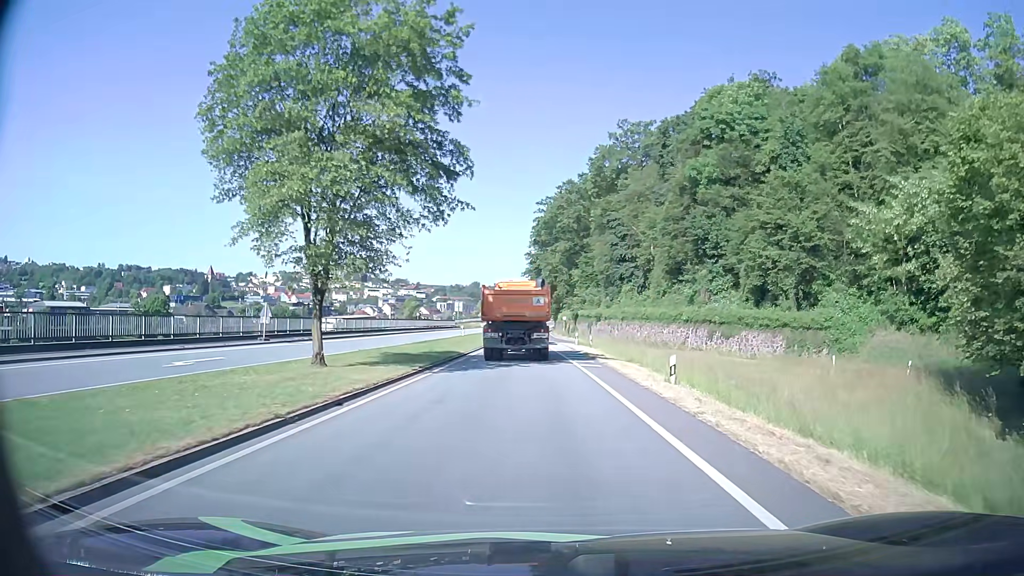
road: primary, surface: asphalt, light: Day
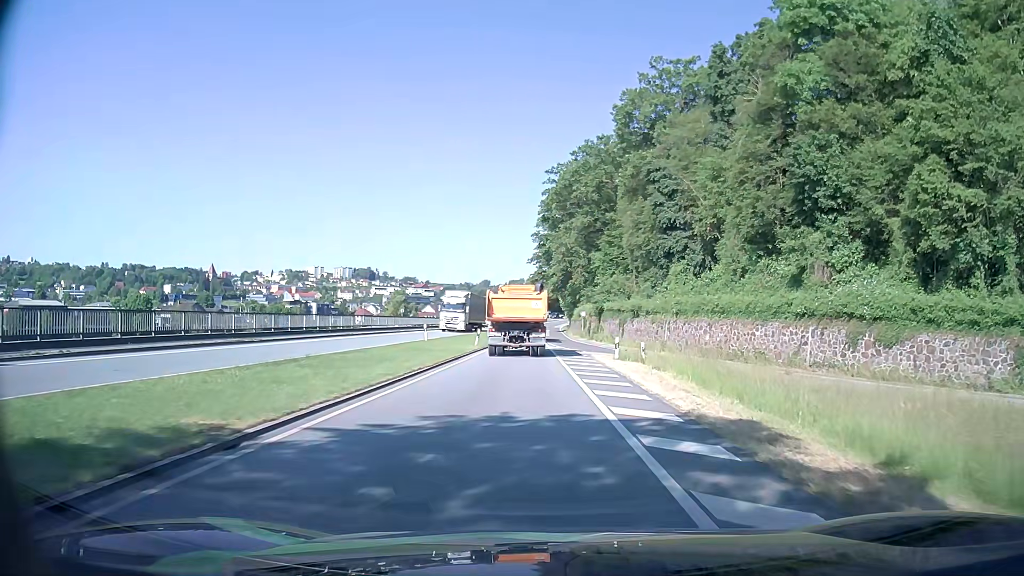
(-0.1, +24.3) m; -1°
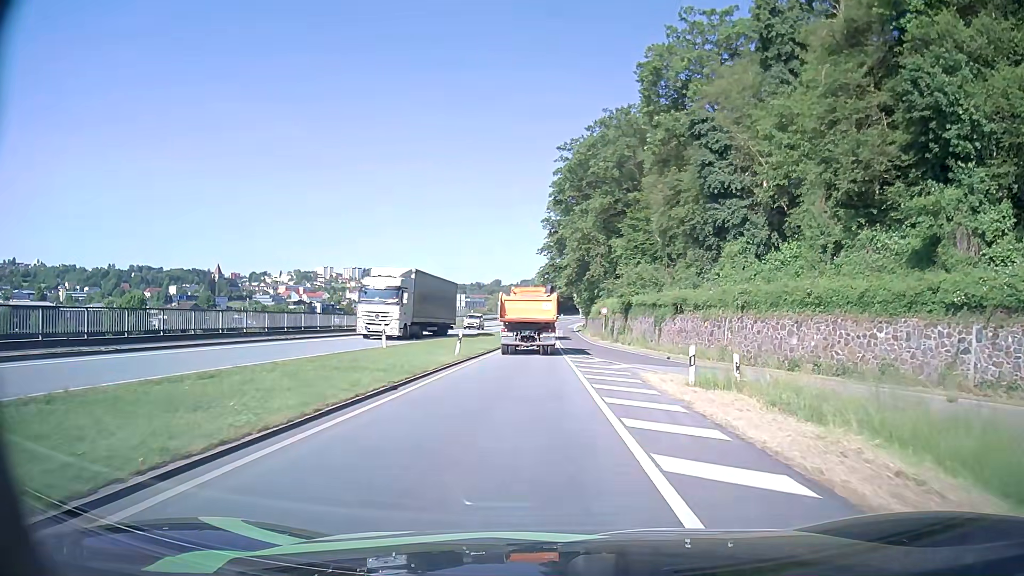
(0.0, +13.0) m; 0°
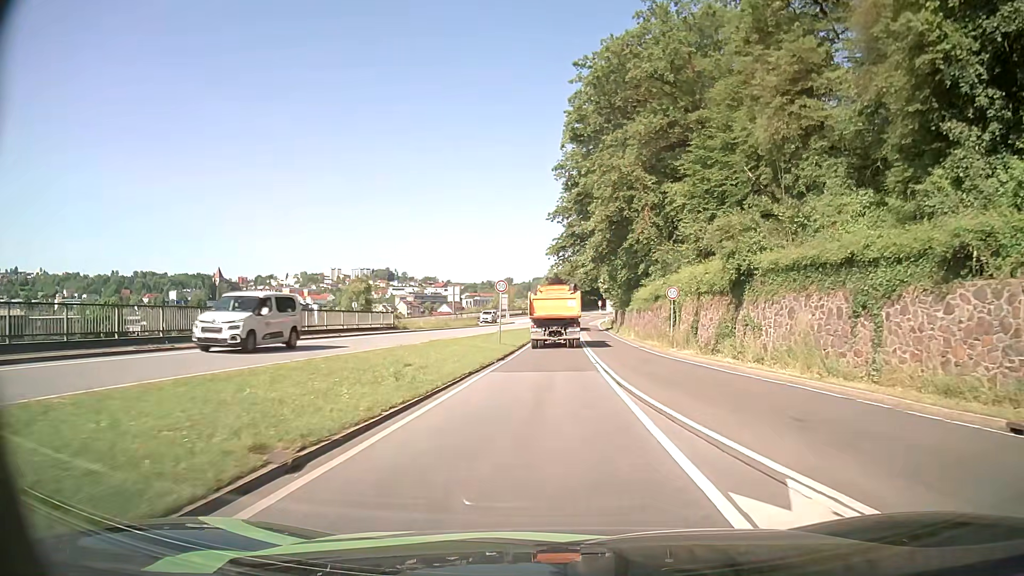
(-0.4, +27.7) m; -1°
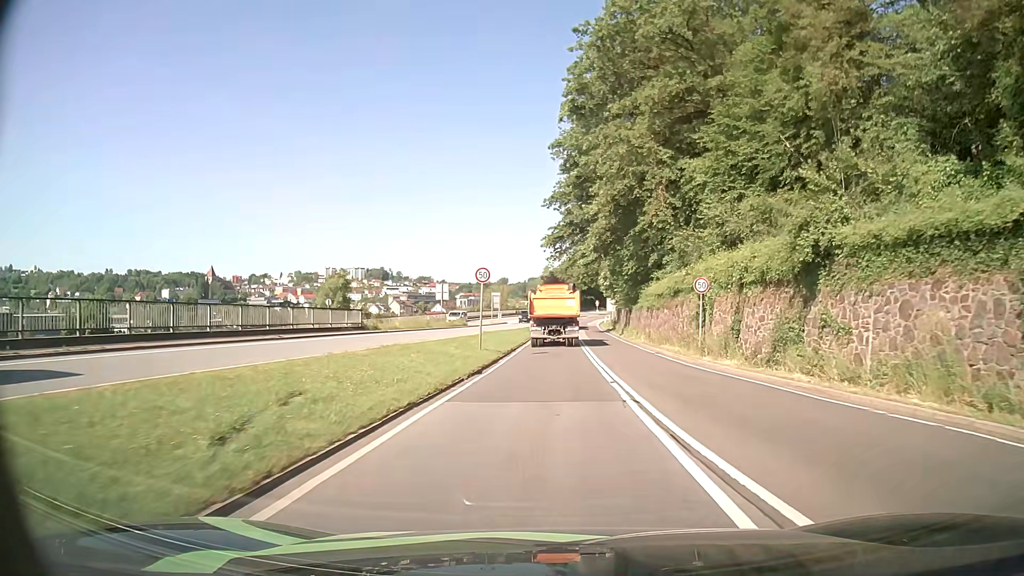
(0.0, +7.3) m; 0°
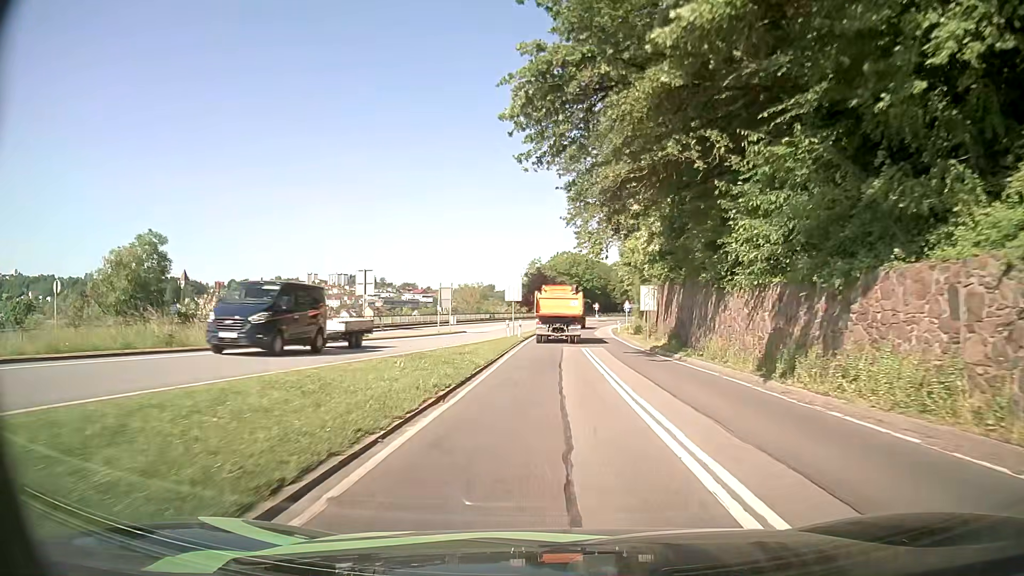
(+0.6, +38.1) m; +1°
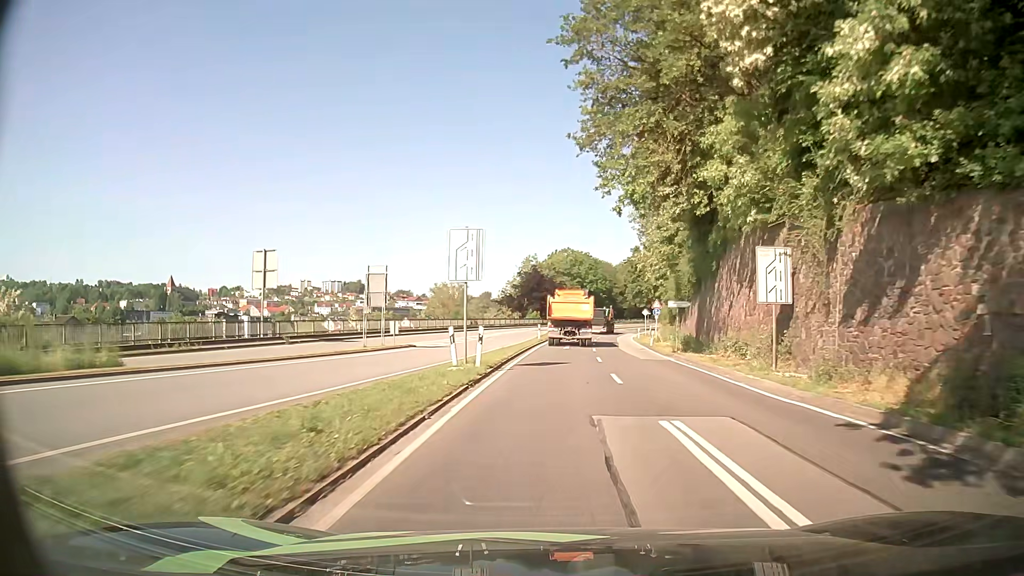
(-0.1, +24.0) m; +1°
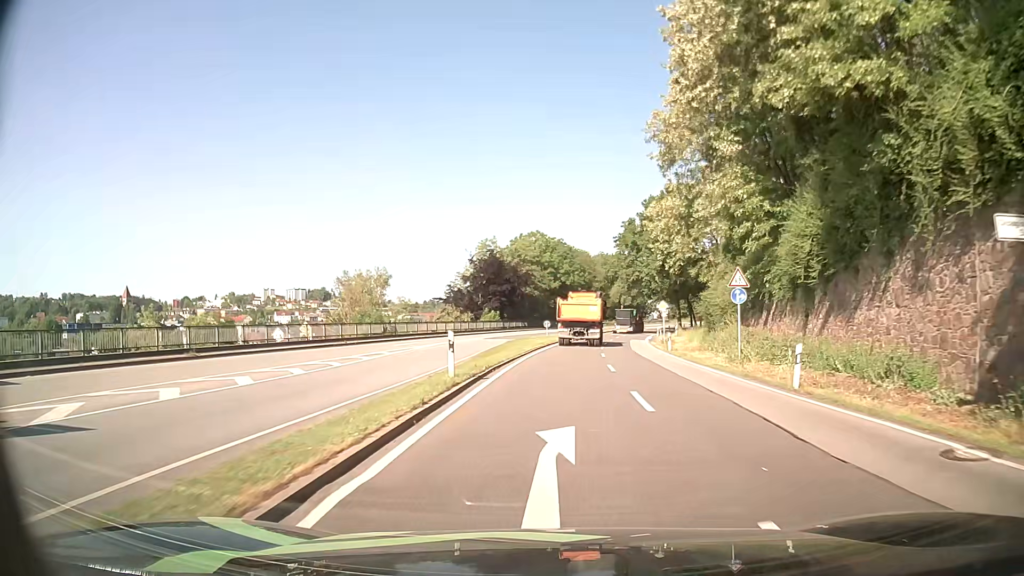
(+0.1, +32.5) m; +1°
(0, +10) (0, +20) (+1, +30) (+1, +40) (+2, +50) (+4, +60) (+6, +70) (+8, +79) (+10, +89) (+13, +99) m
